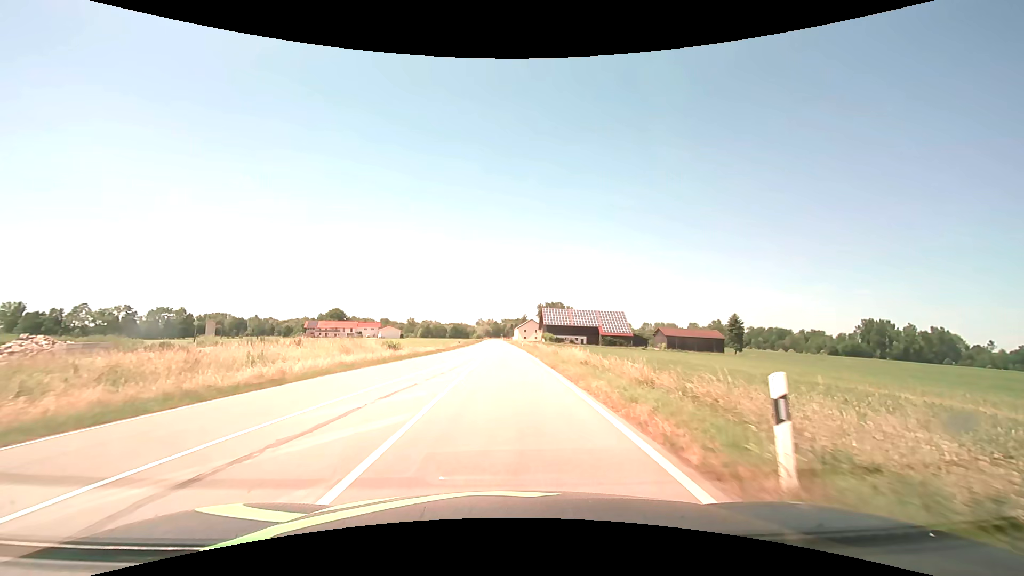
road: tertiary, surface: asphalt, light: Day
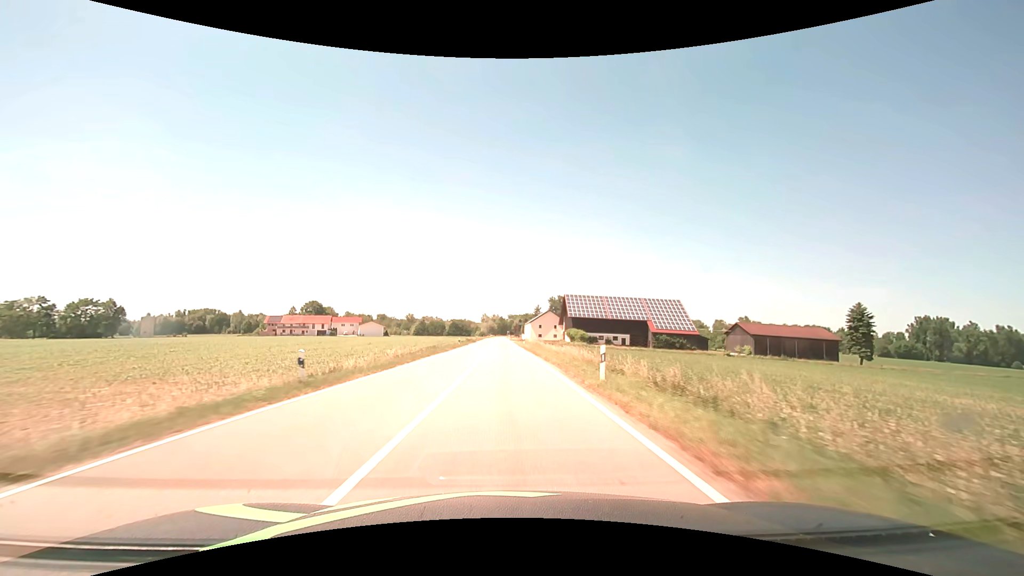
(-0.4, +52.0) m; -1°
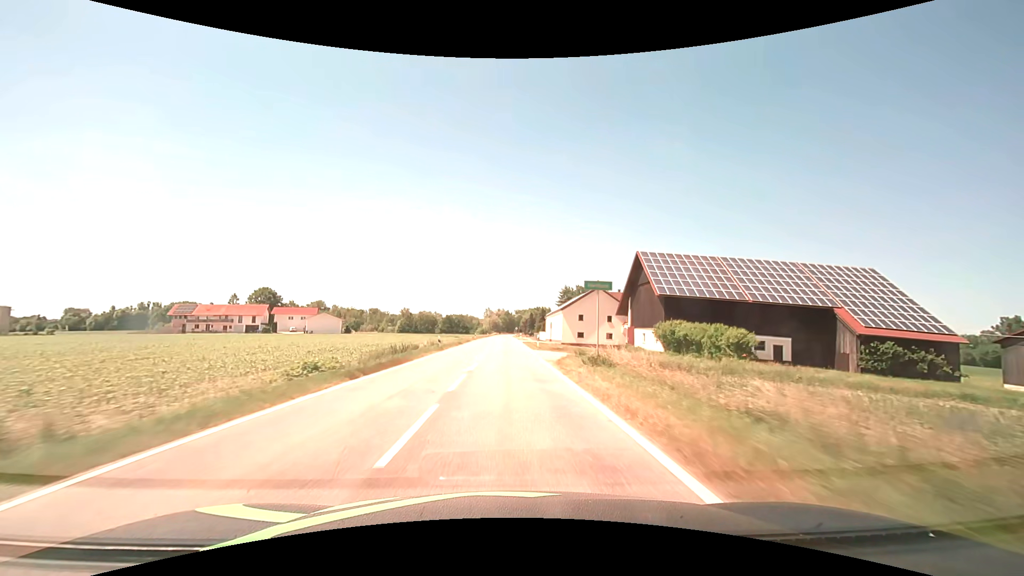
(-0.5, +64.3) m; -1°
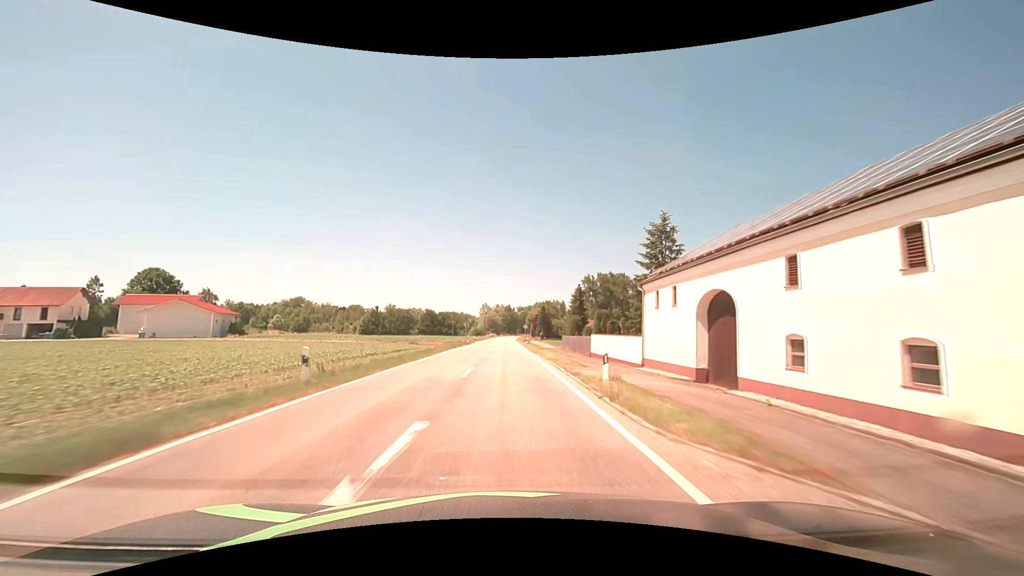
(-0.1, +68.9) m; 0°
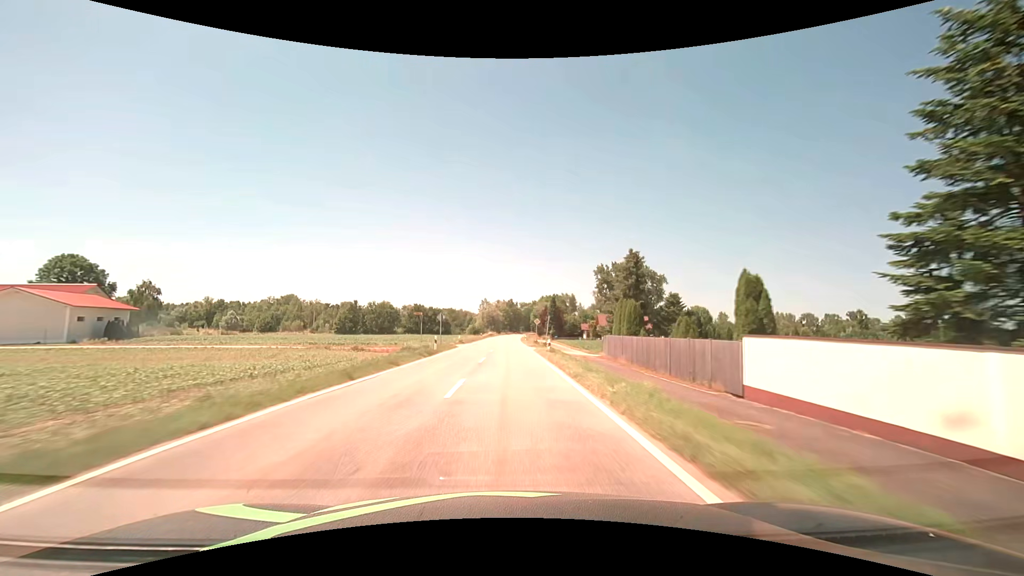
(0.0, +29.4) m; 0°
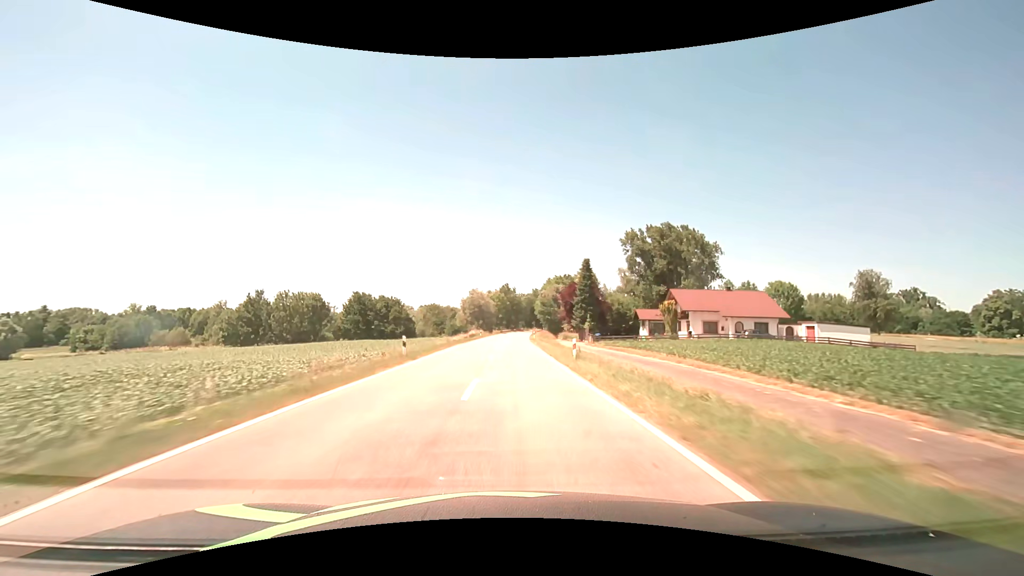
(+0.1, +60.8) m; +1°
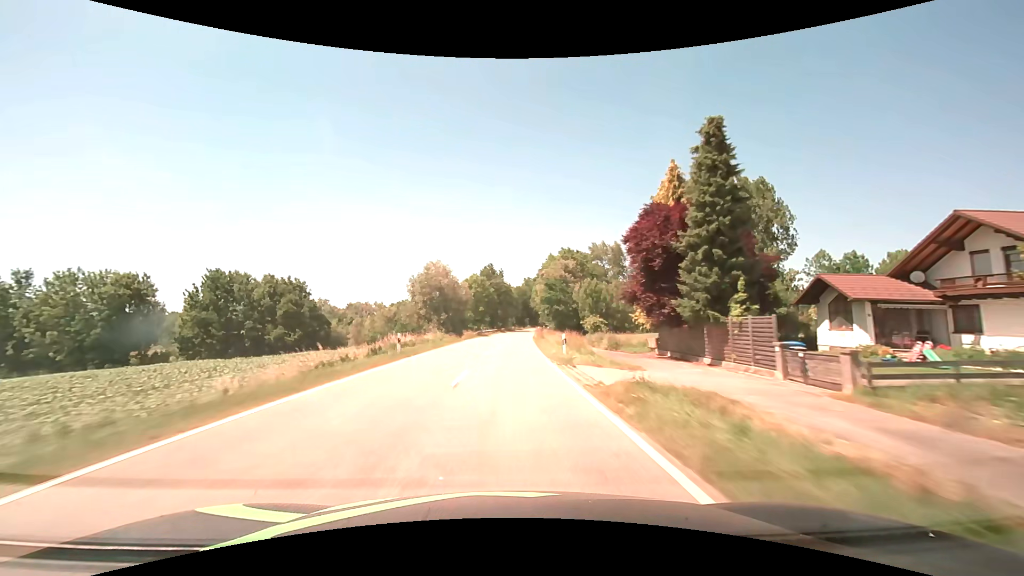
(+0.5, +46.4) m; +1°
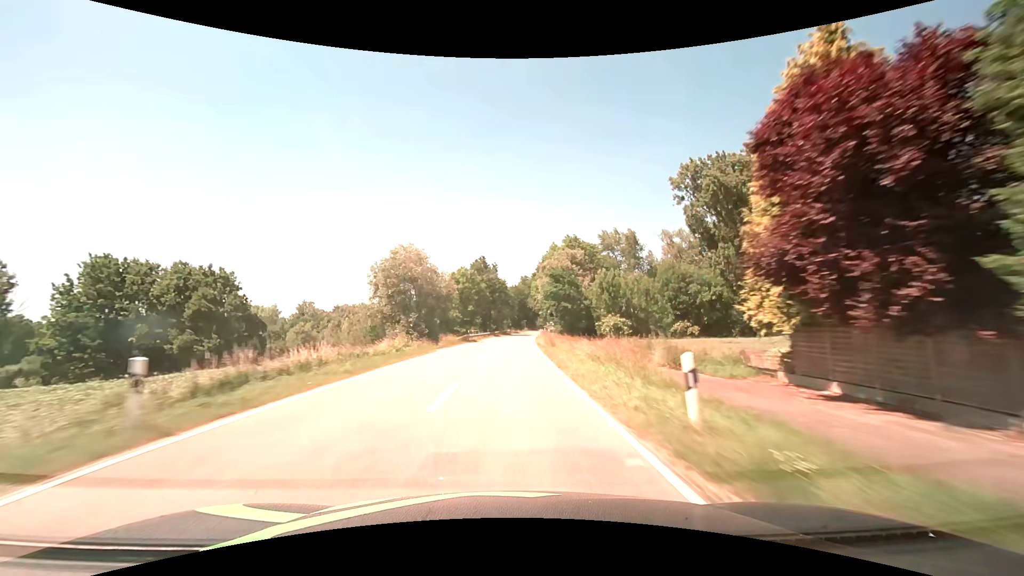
(+0.1, +15.6) m; +1°
(0, +10) (0, +20) (0, +30) (+1, +40) (+1, +50) (+2, +60) (+2, +70) (+3, +80) (+4, +90) (+5, +100) m
